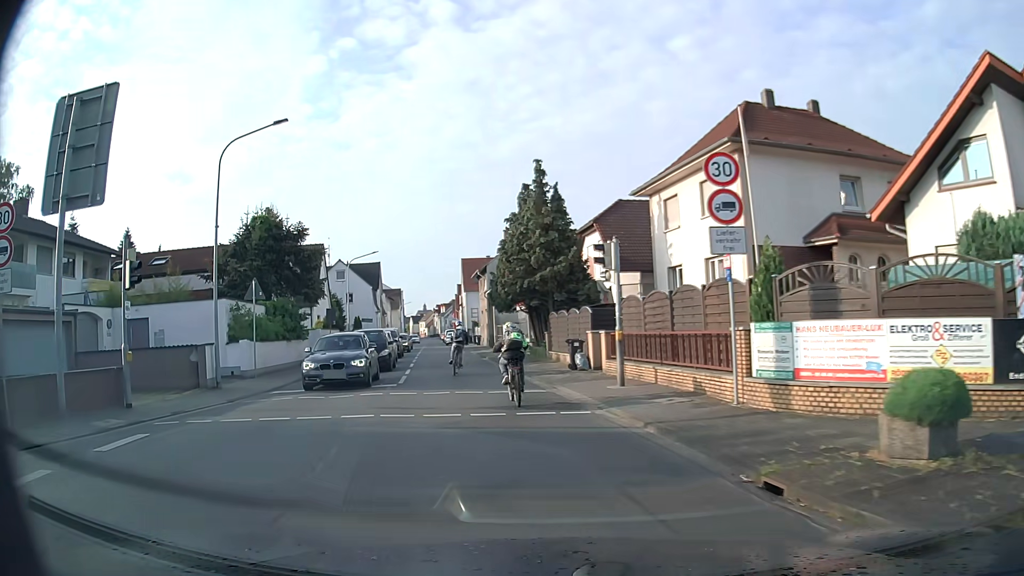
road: tertiary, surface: asphalt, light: Day
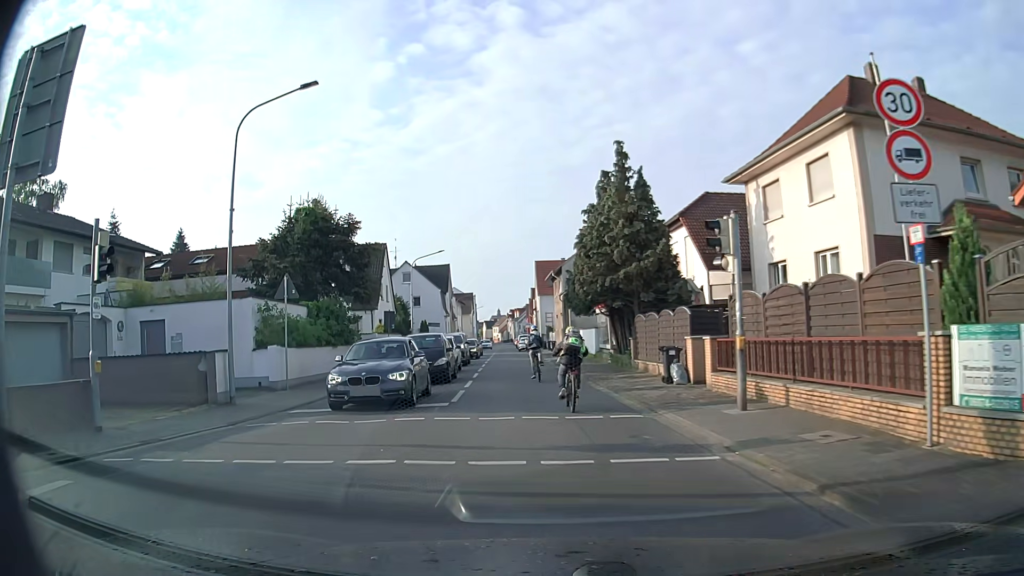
(-0.3, +3.7) m; -8°
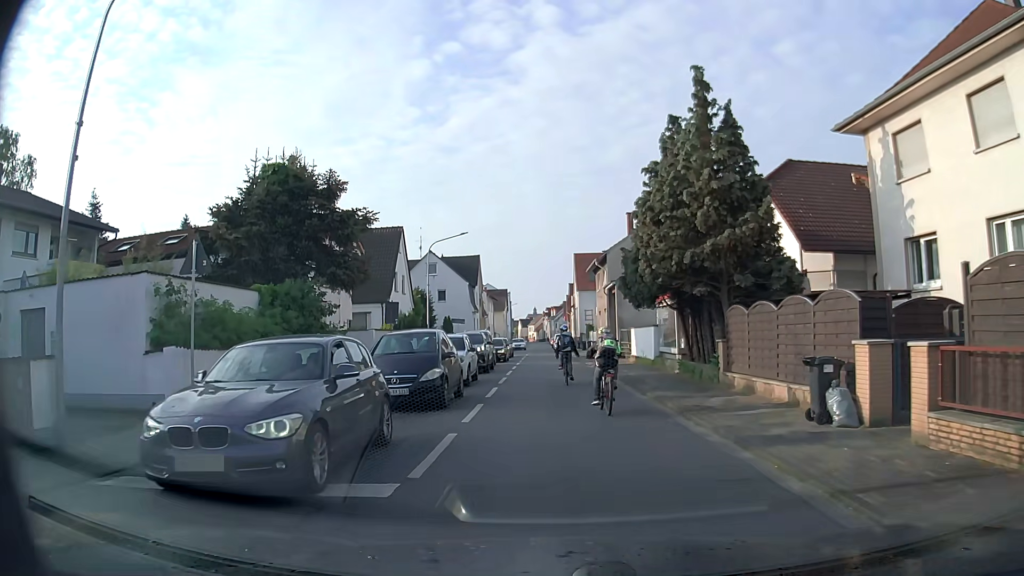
(-0.3, +7.7) m; -3°
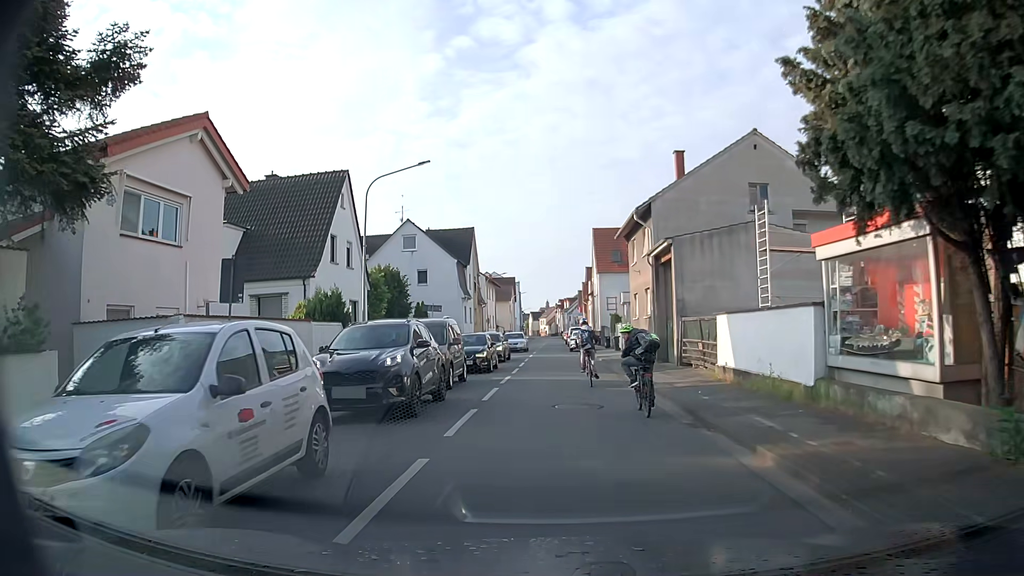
(-0.1, +15.6) m; -1°
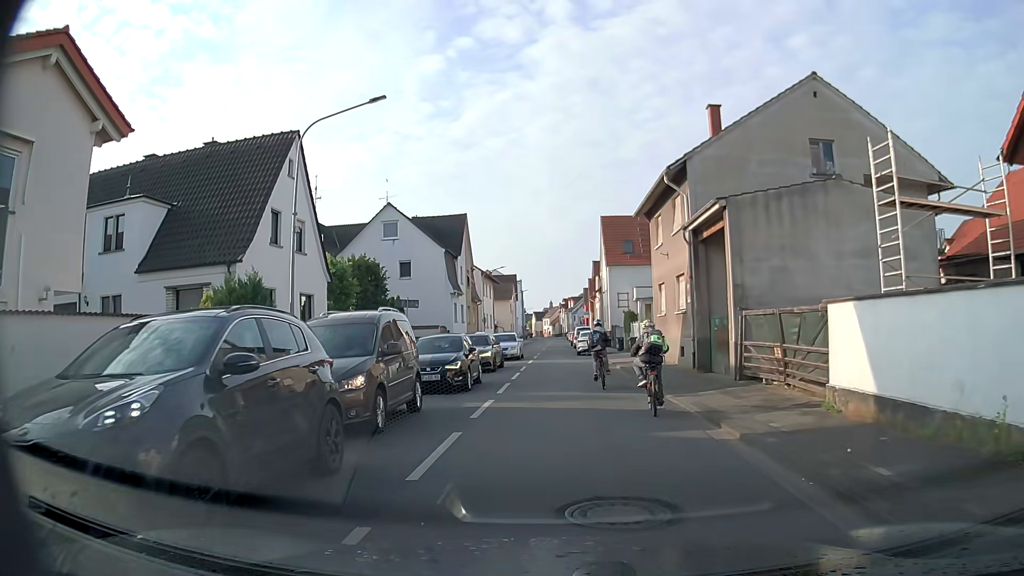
(-0.1, +7.1) m; 0°
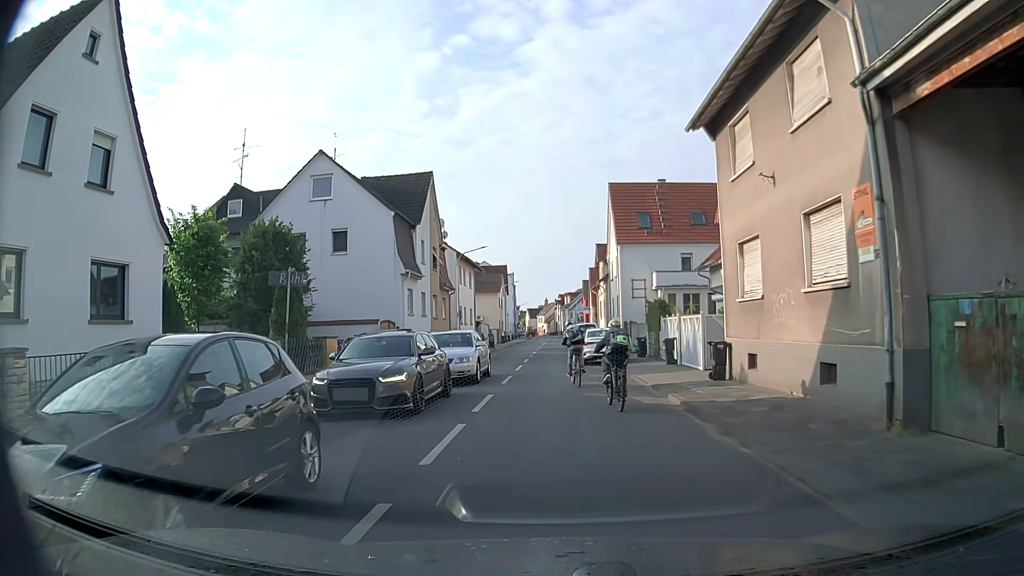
(-0.1, +13.0) m; 0°
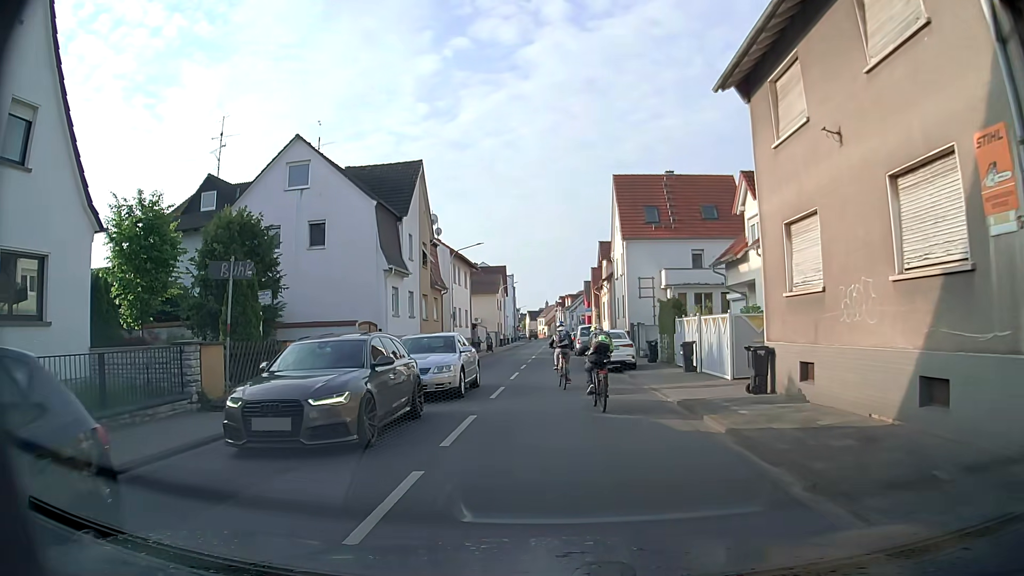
(0.0, +3.3) m; +1°
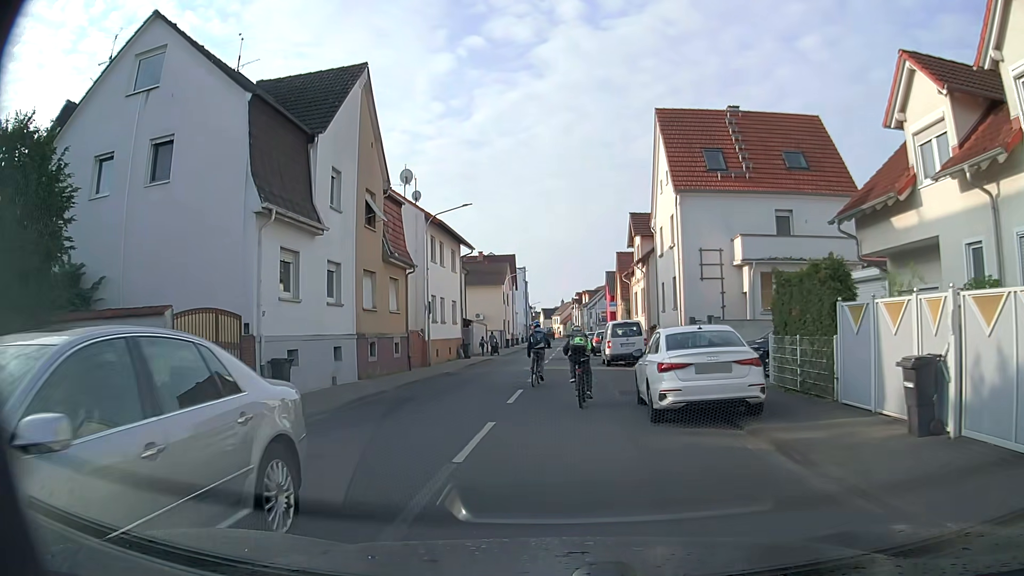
(-0.3, +13.5) m; -2°
(0, +10) (0, +20) (0, +30) (0, +40) (+1, +50) (+1, +60) (+1, +70) (+1, +80) (+1, +90) (+1, +100) m
